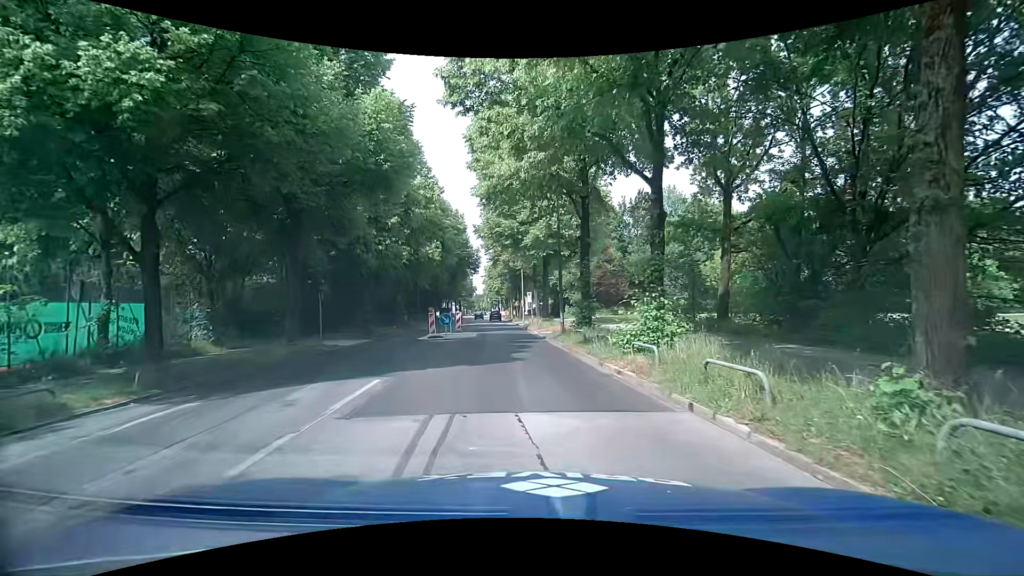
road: secondary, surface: asphalt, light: Day
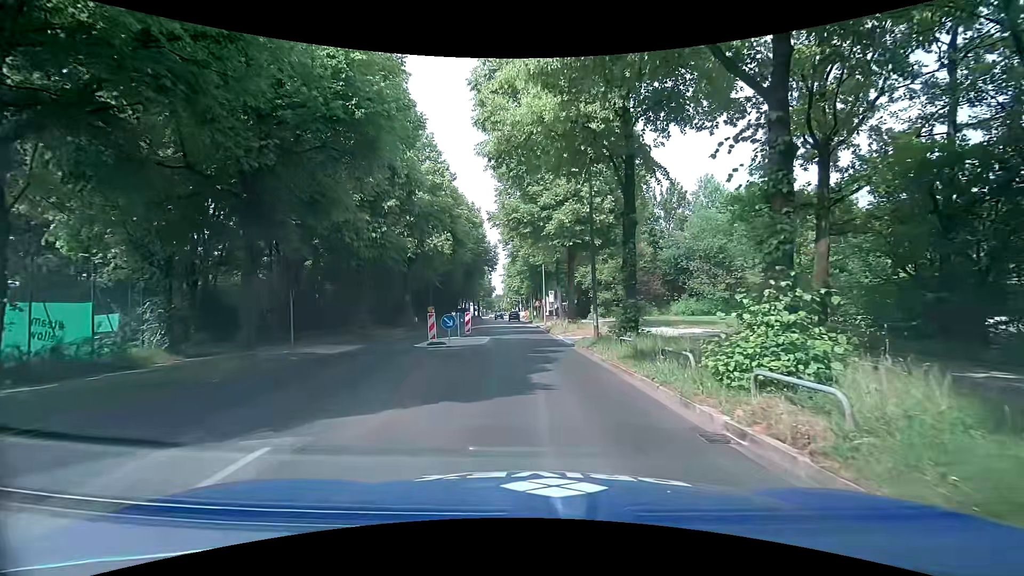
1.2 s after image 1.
(-0.2, +5.2) m; -3°
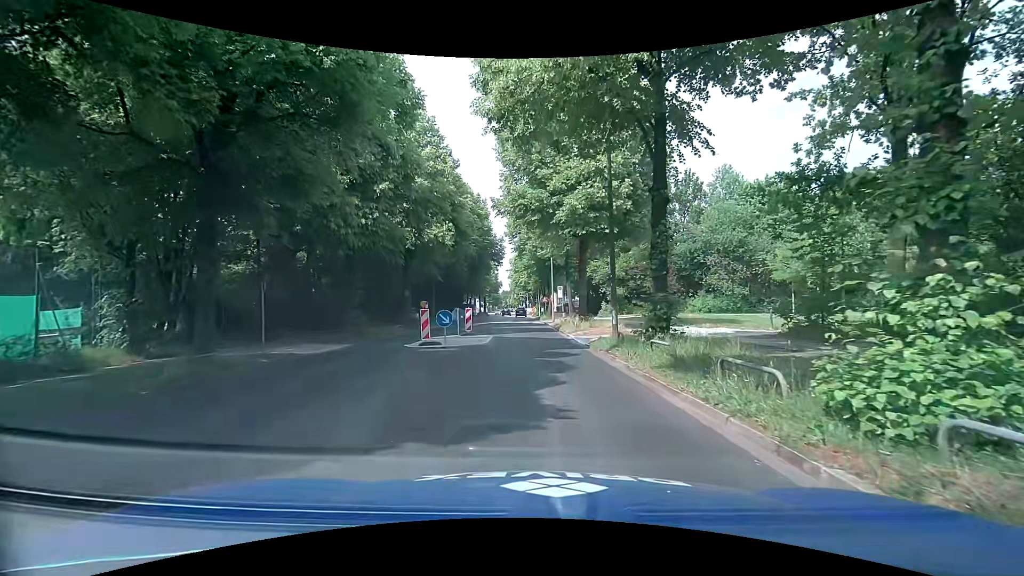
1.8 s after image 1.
(0.0, +2.7) m; -1°
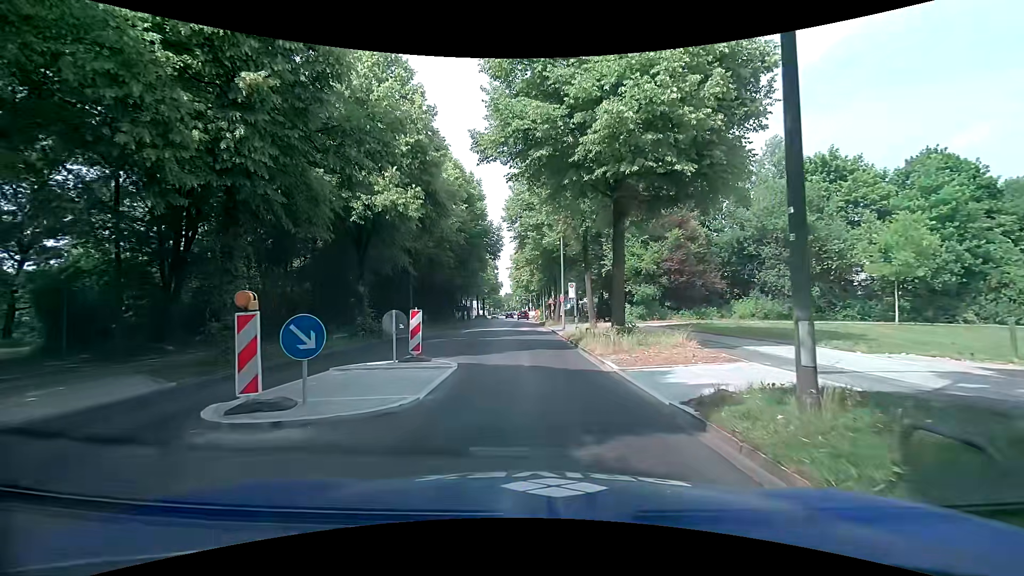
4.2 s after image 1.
(-0.1, +11.1) m; +1°
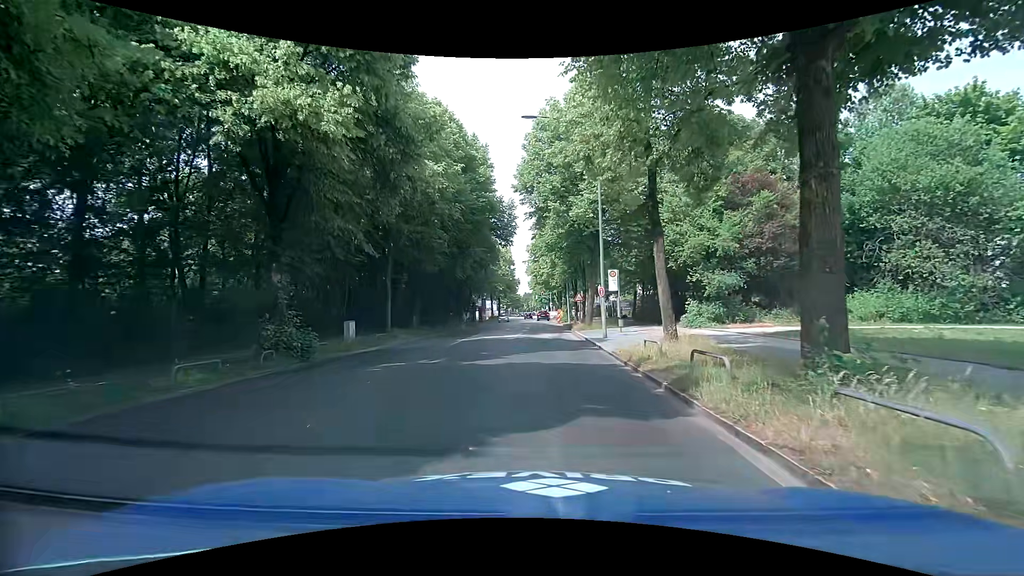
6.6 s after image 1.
(-0.5, +11.5) m; -3°
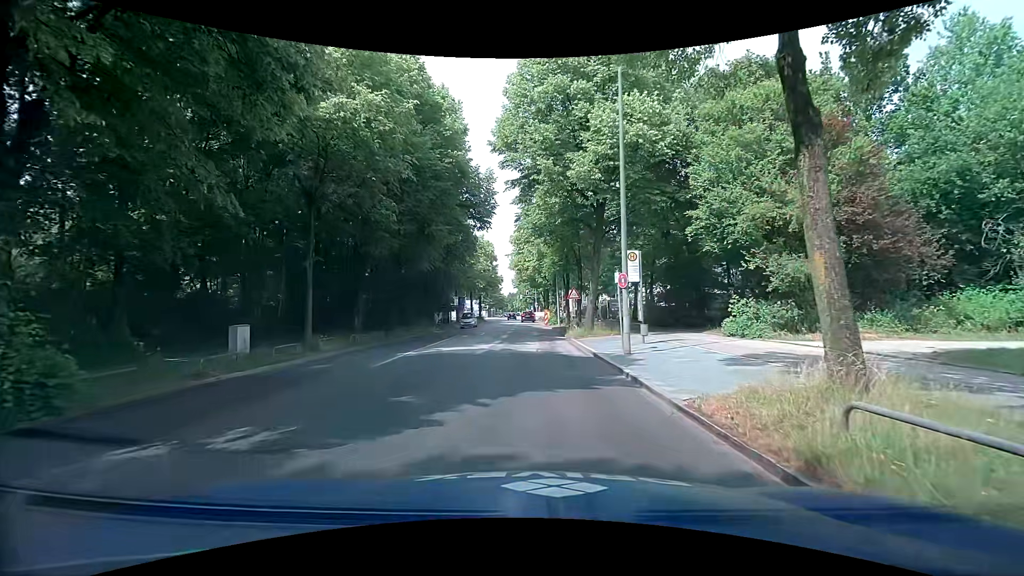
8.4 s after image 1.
(-0.1, +8.7) m; +1°
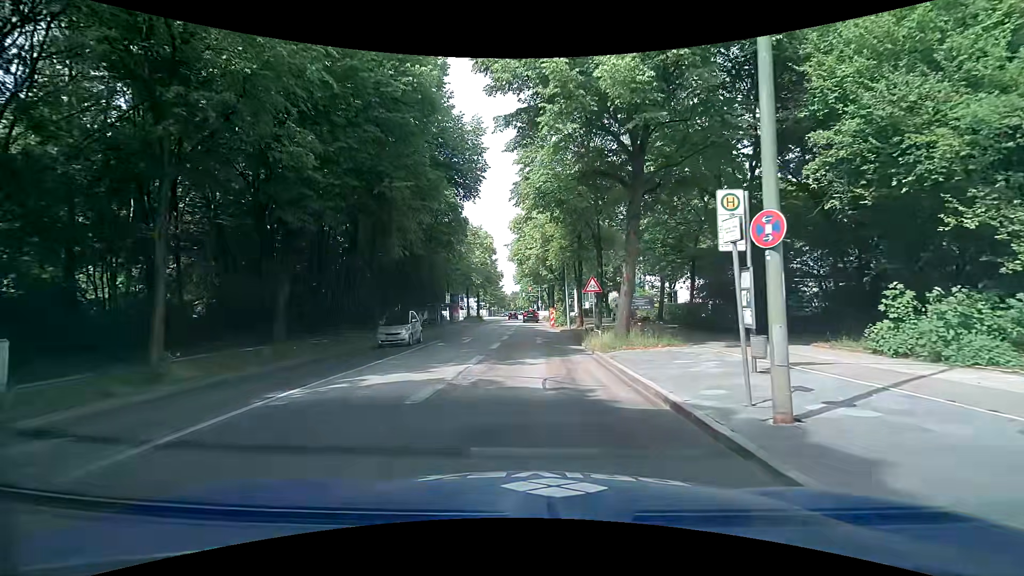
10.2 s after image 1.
(0.0, +8.7) m; -2°
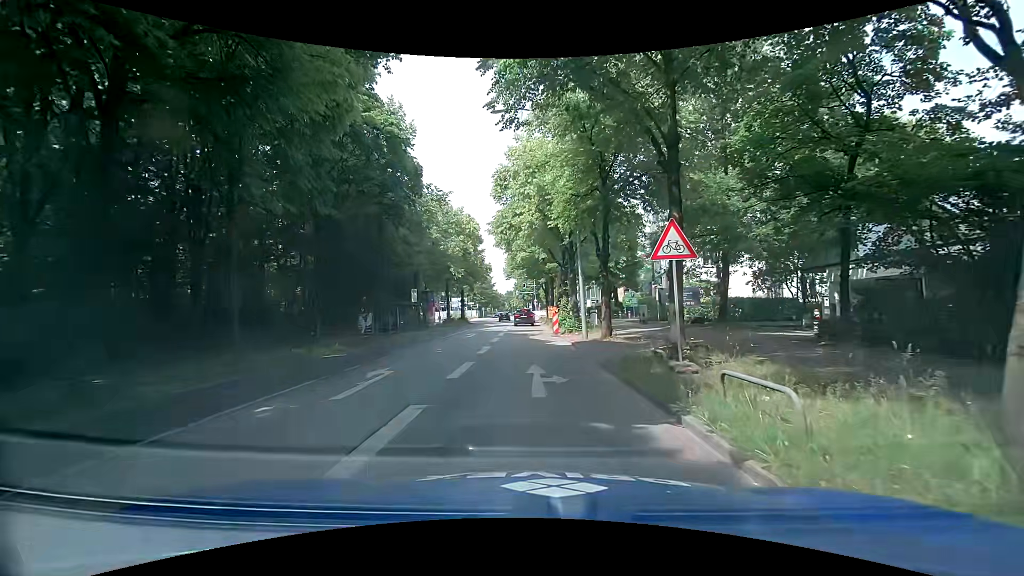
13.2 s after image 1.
(+0.4, +13.8) m; +1°
